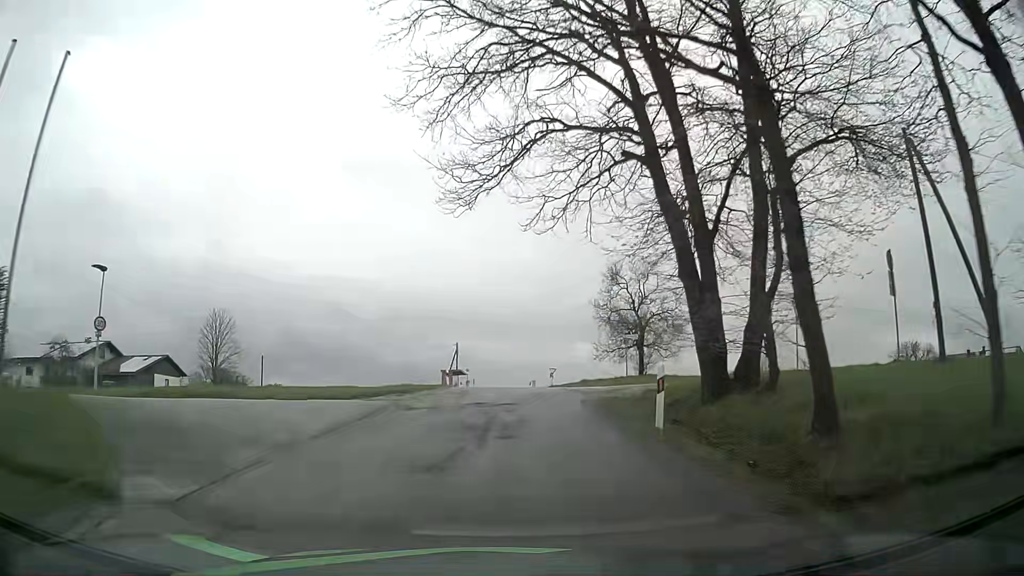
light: Day
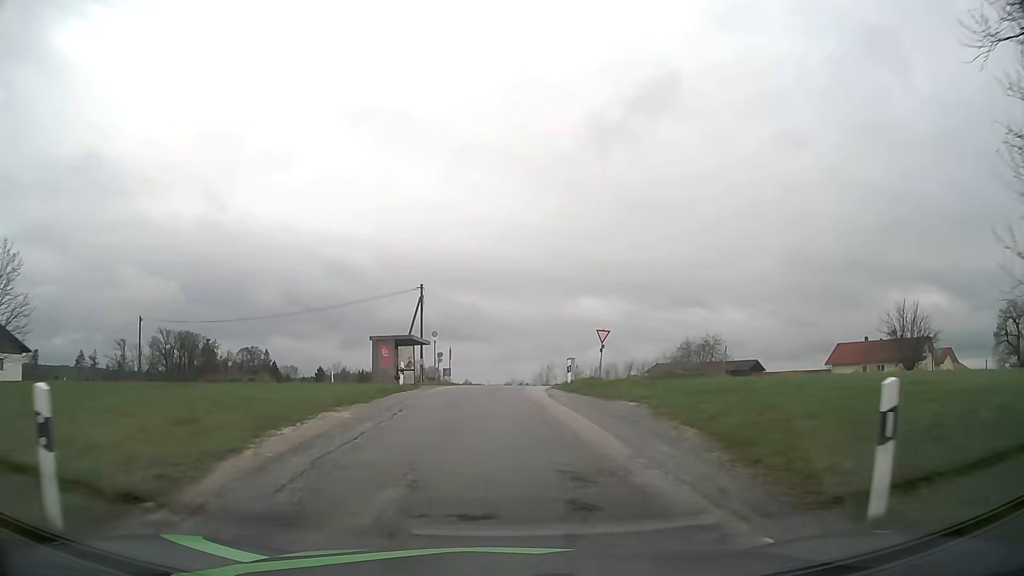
(-0.3, +35.5) m; 0°
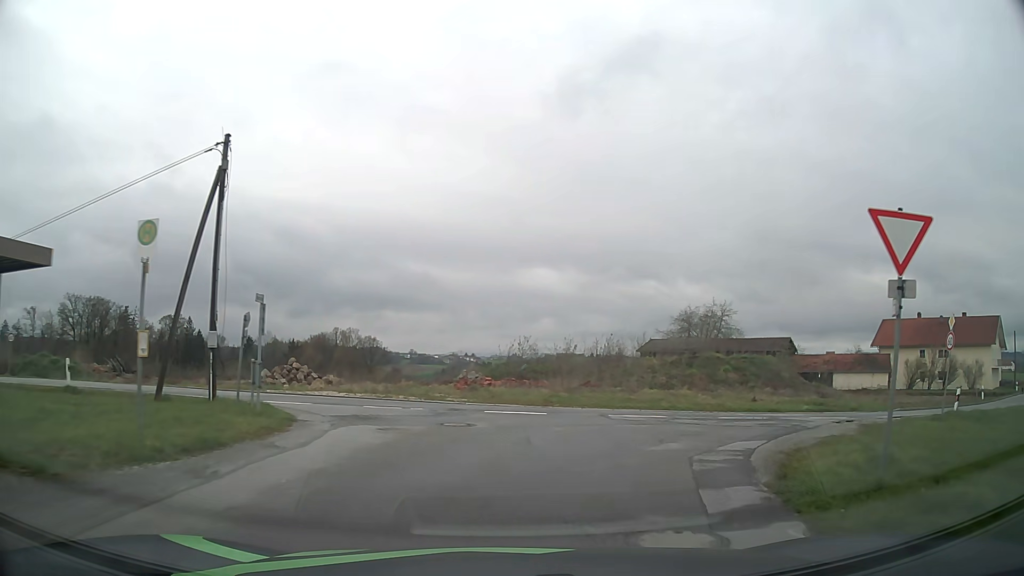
(0.0, +28.5) m; +5°
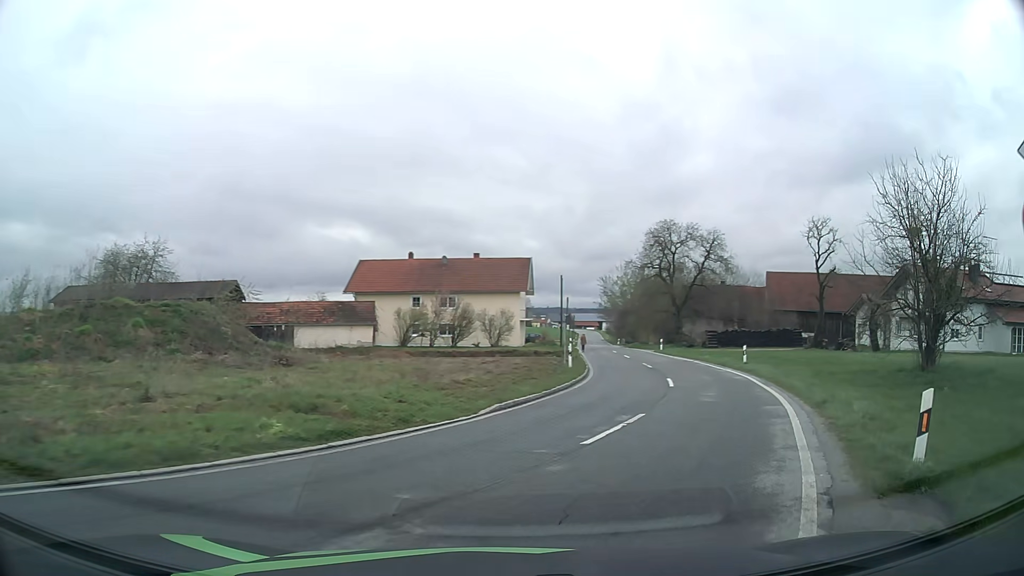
(+6.6, +17.7) m; +46°
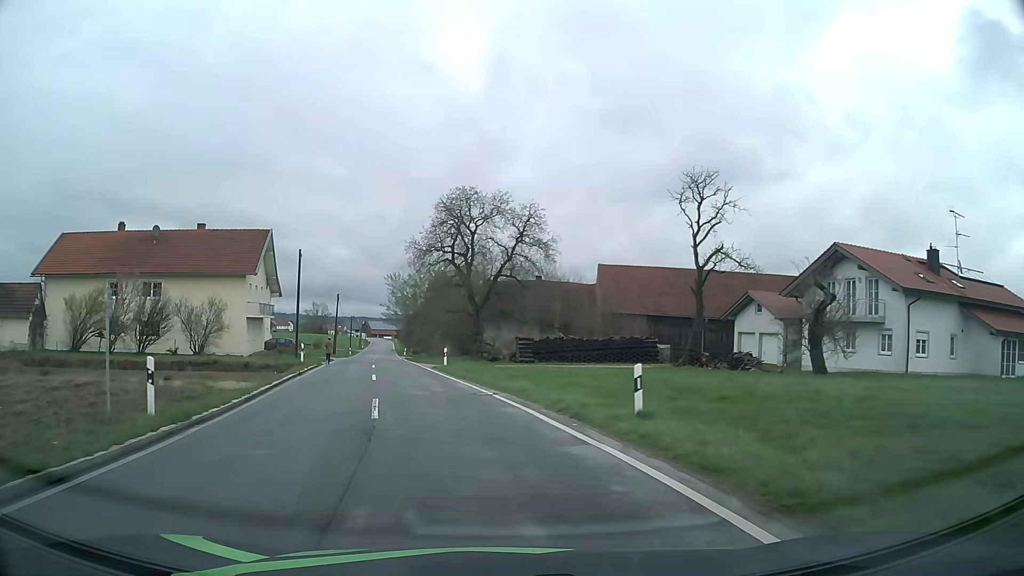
(+6.1, +20.8) m; +18°
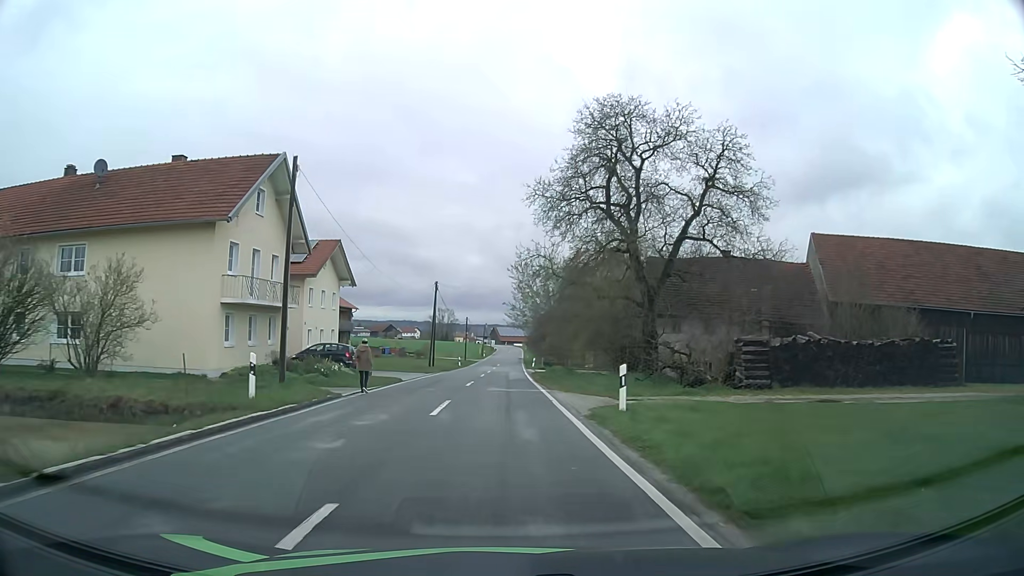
(-2.6, +23.0) m; -11°
